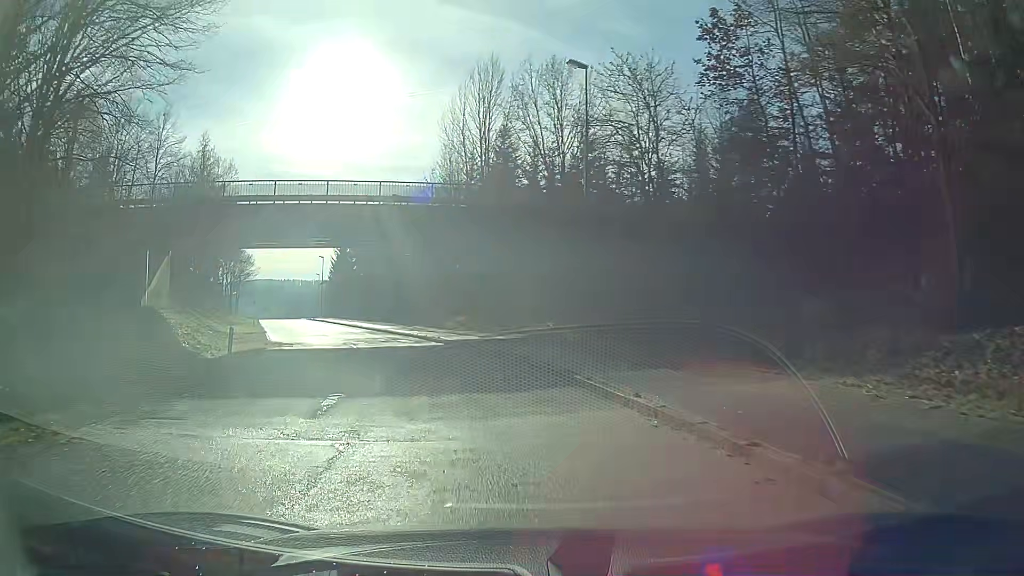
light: Day
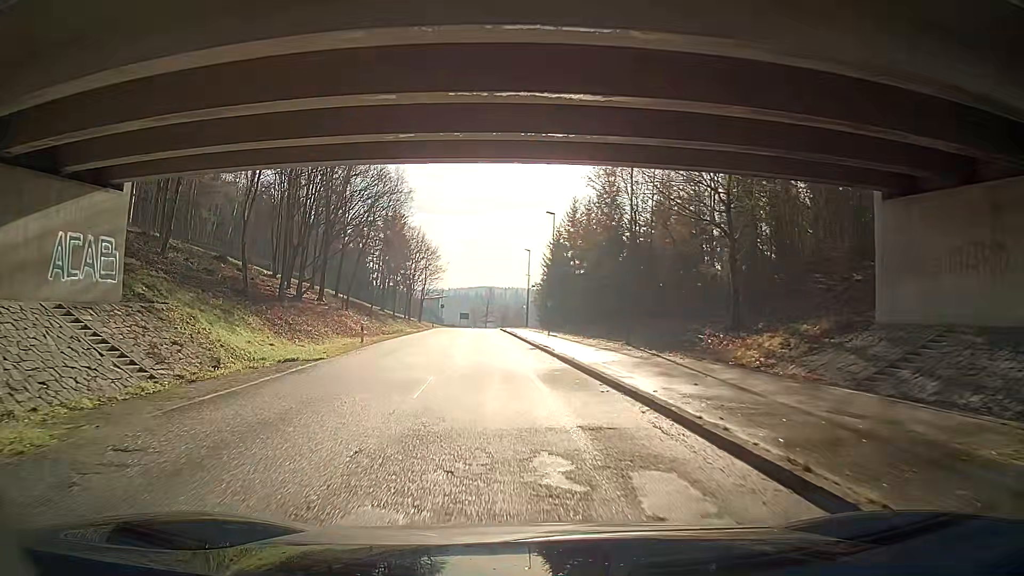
(-4.7, +24.8) m; -18°
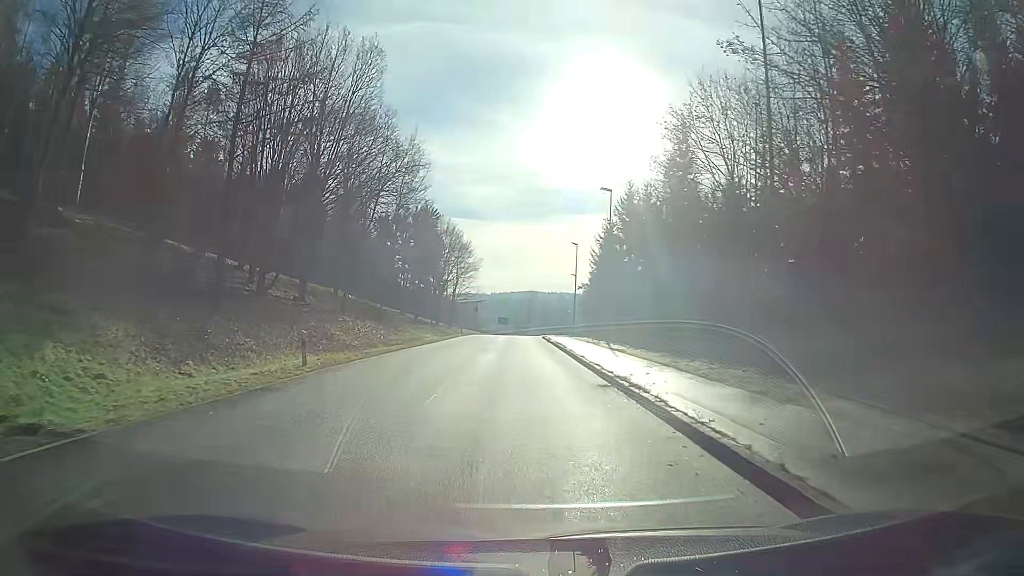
(-0.4, +13.3) m; -6°
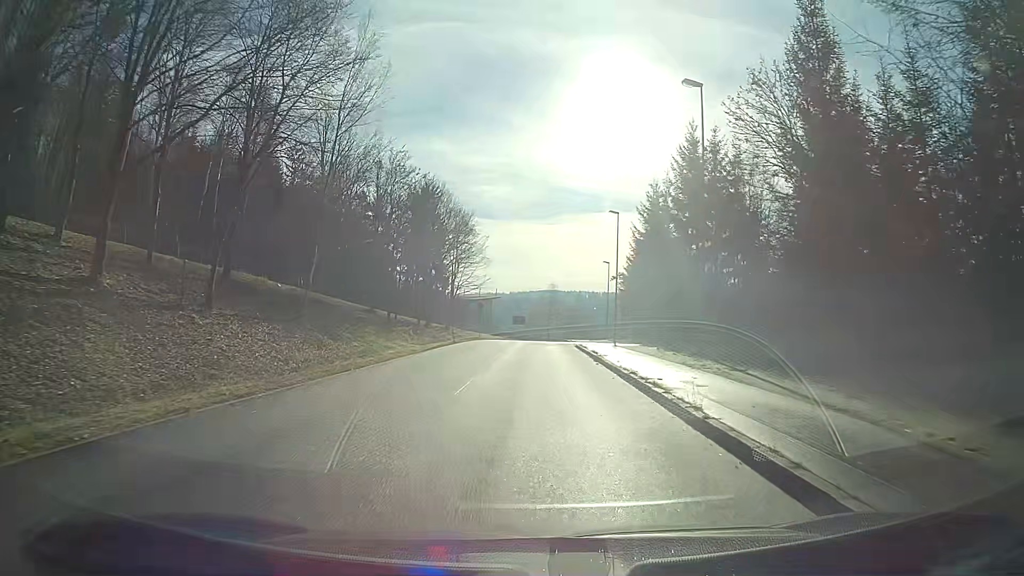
(-0.5, +21.6) m; 0°
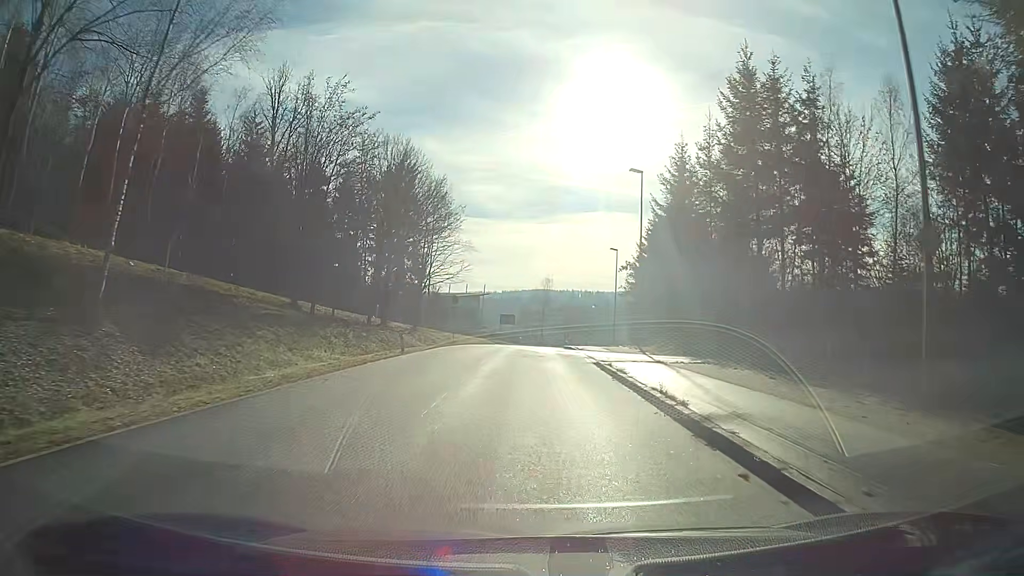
(+0.1, +15.3) m; +1°
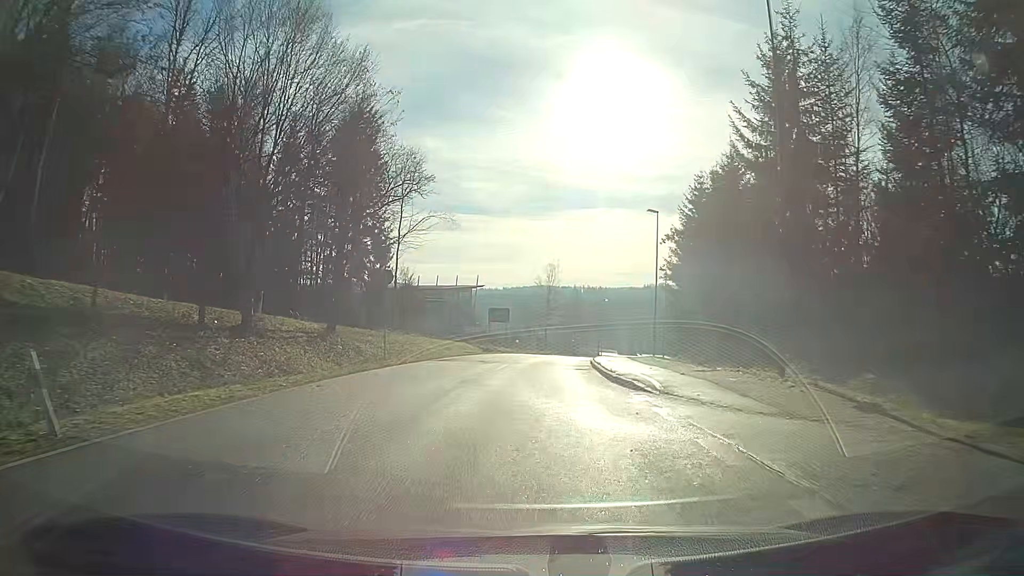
(+0.1, +22.7) m; +1°
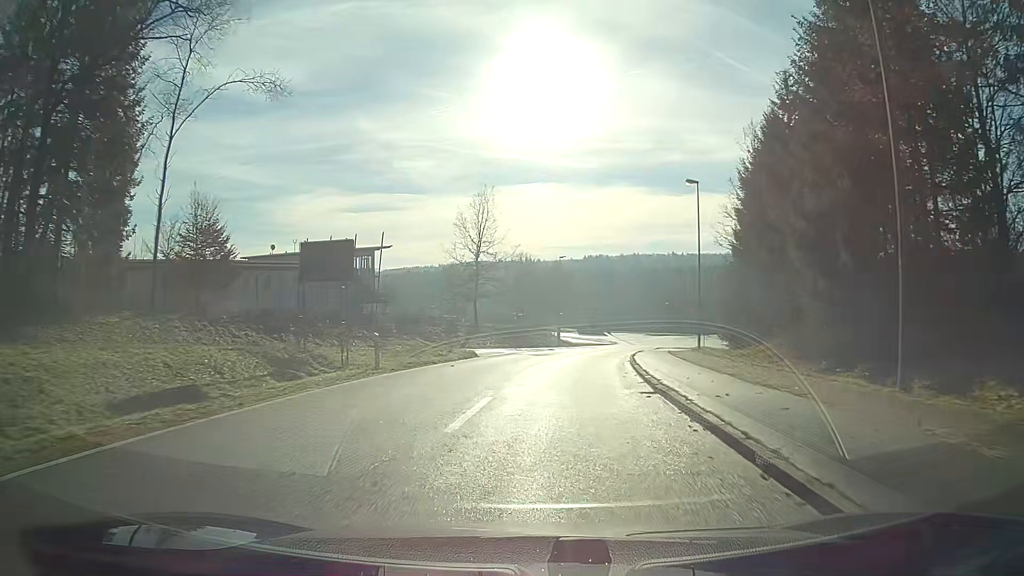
(+1.4, +37.3) m; +6°
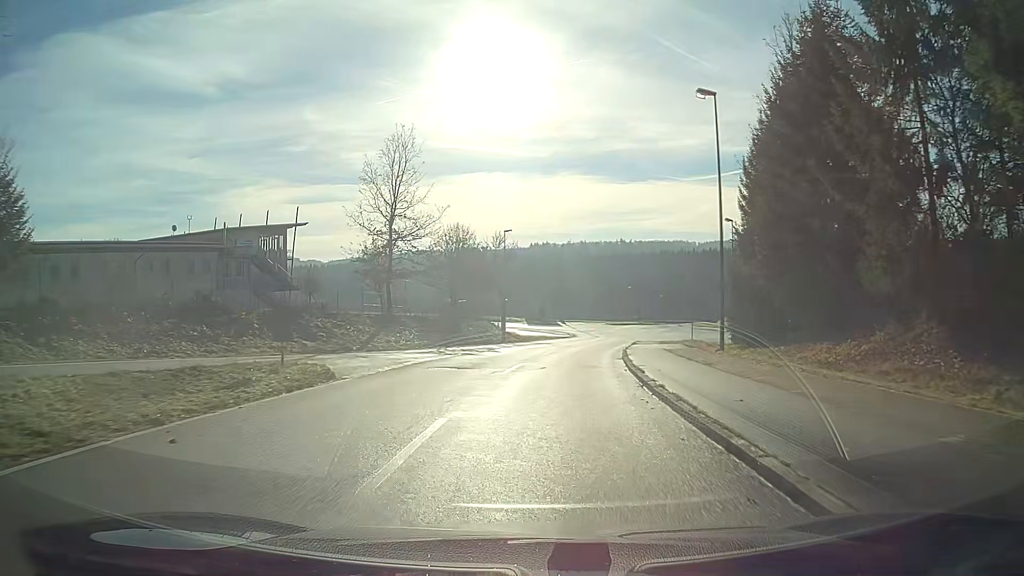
(+0.6, +15.0) m; +4°
